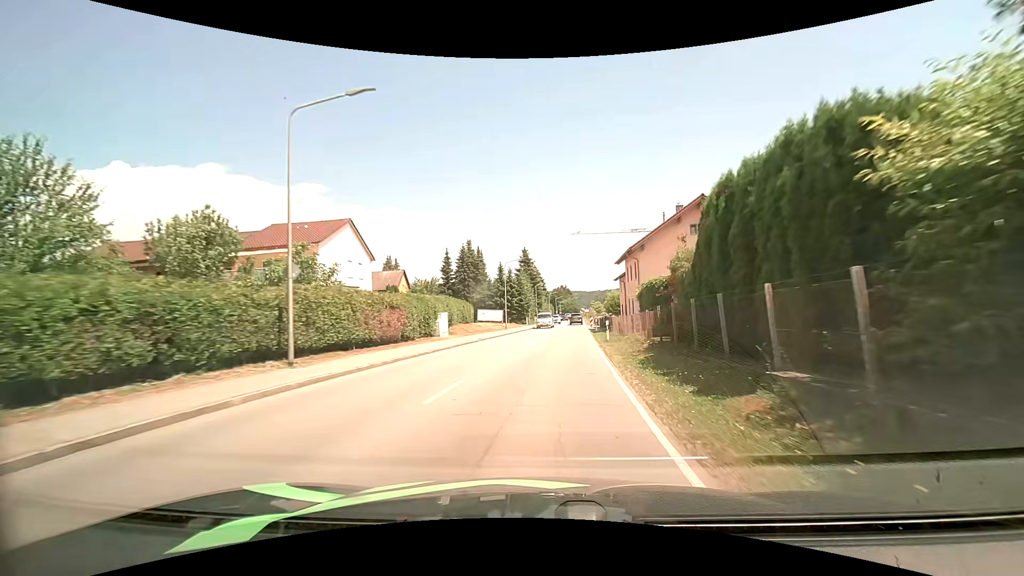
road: tertiary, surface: asphalt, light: Day
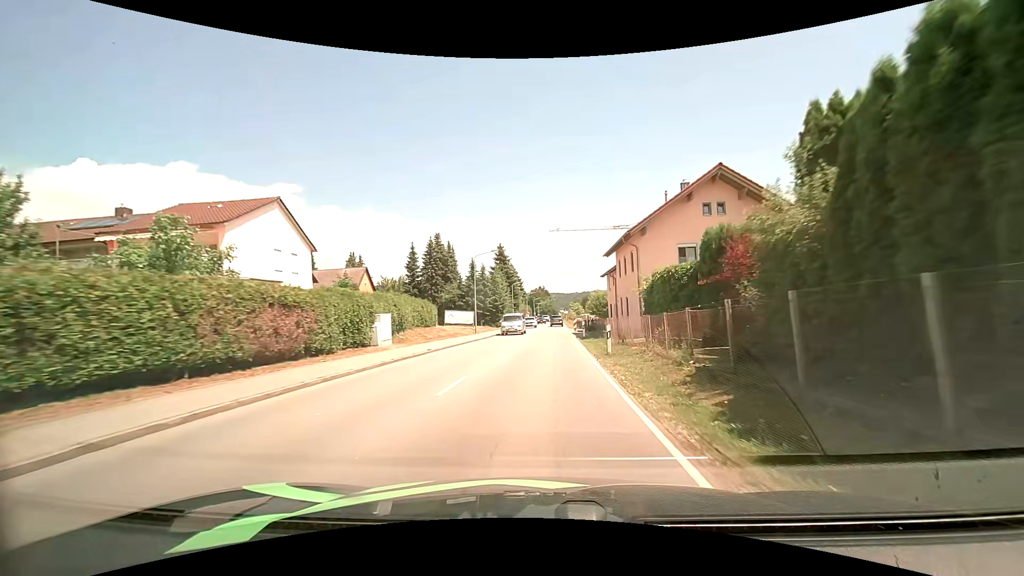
(+0.2, +7.8) m; +3°
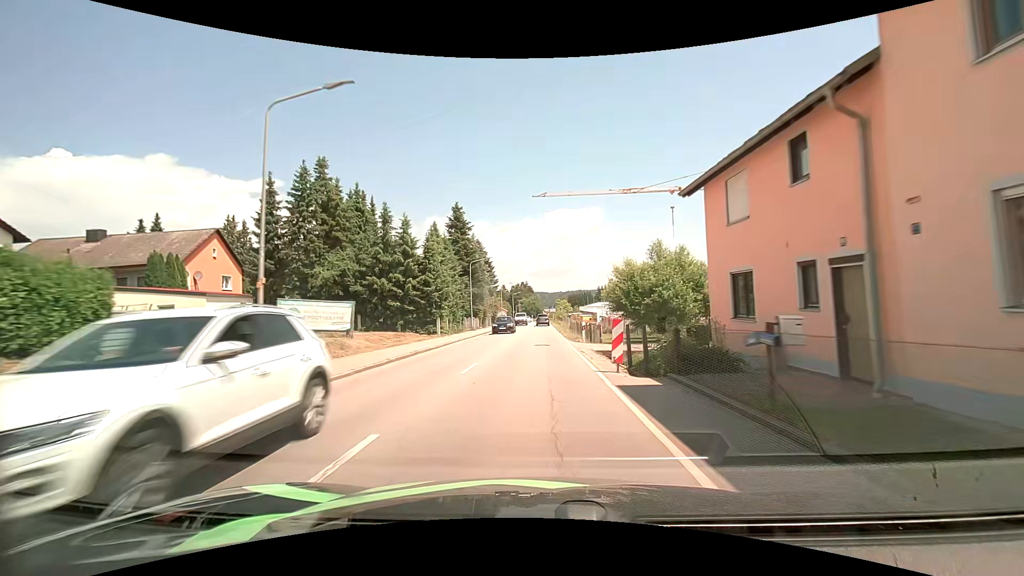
(+1.0, +32.8) m; +2°
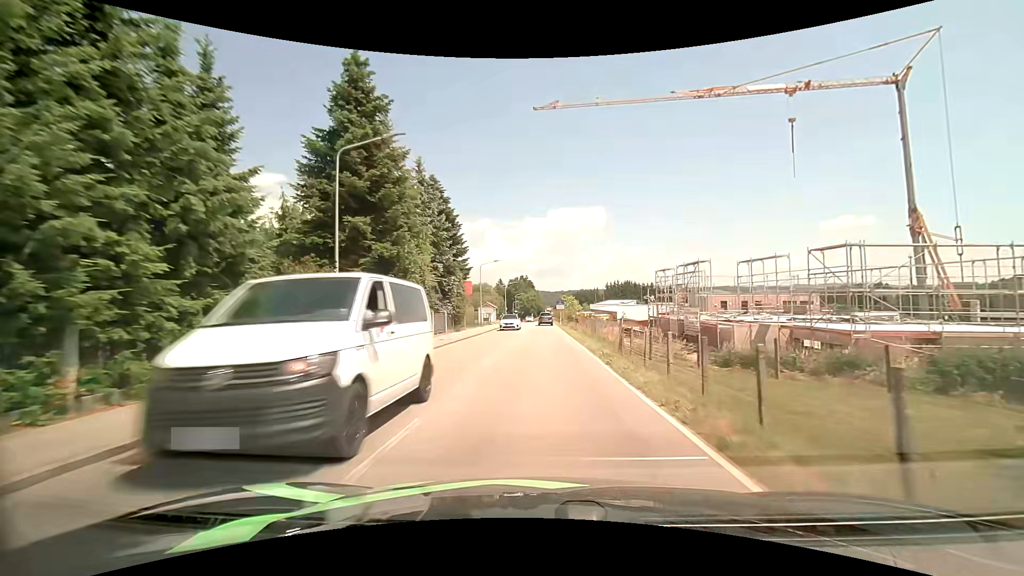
(-0.1, +35.2) m; 0°
(0, +10) (0, +20) (0, +30) (0, +40) (0, +50) (0, +60) (0, +70) (+1, +80) (+1, +90) (+1, +100) m
